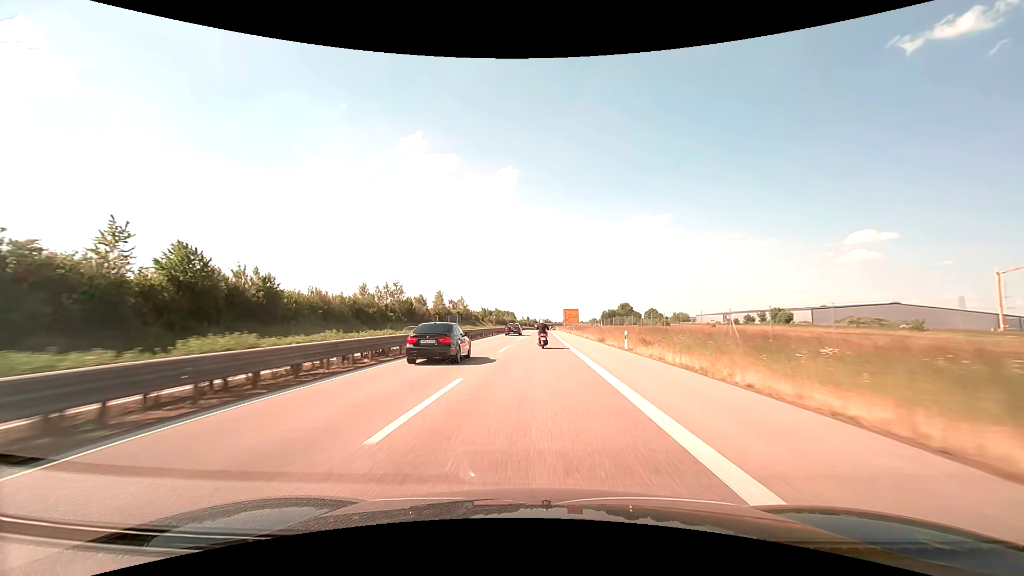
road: trunk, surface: asphalt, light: Day
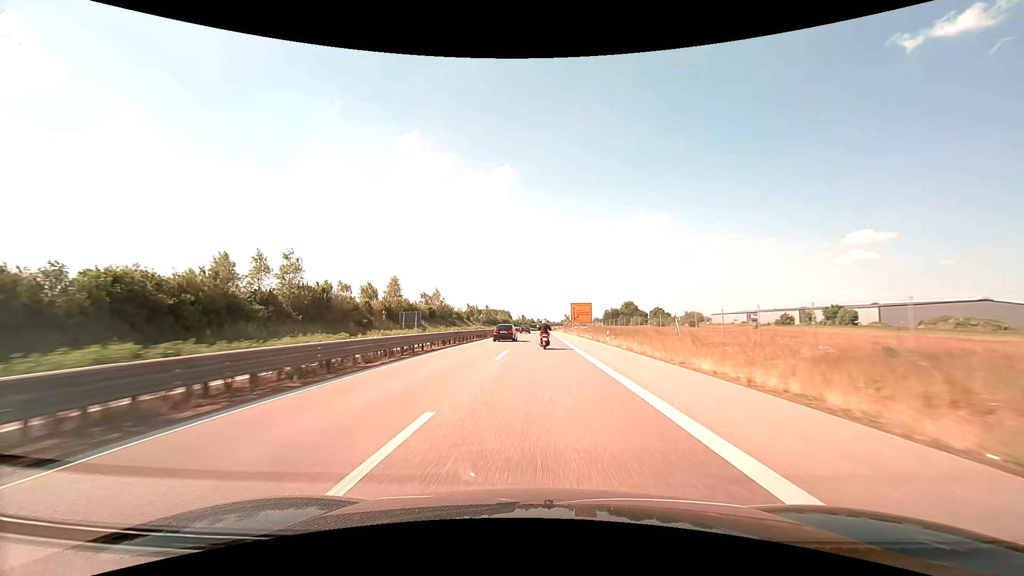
(-0.1, +40.6) m; 0°
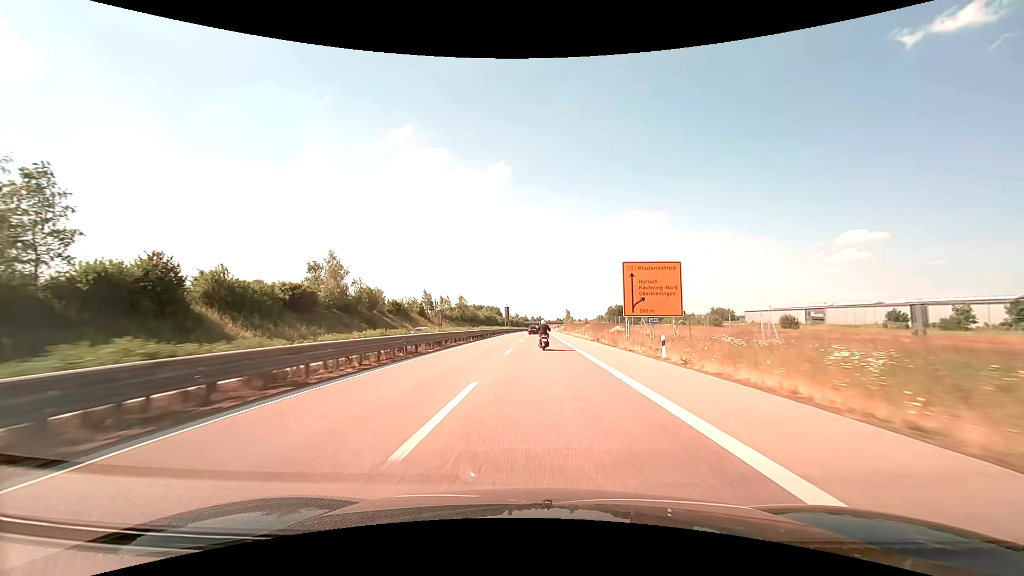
(+0.3, +67.7) m; +1°
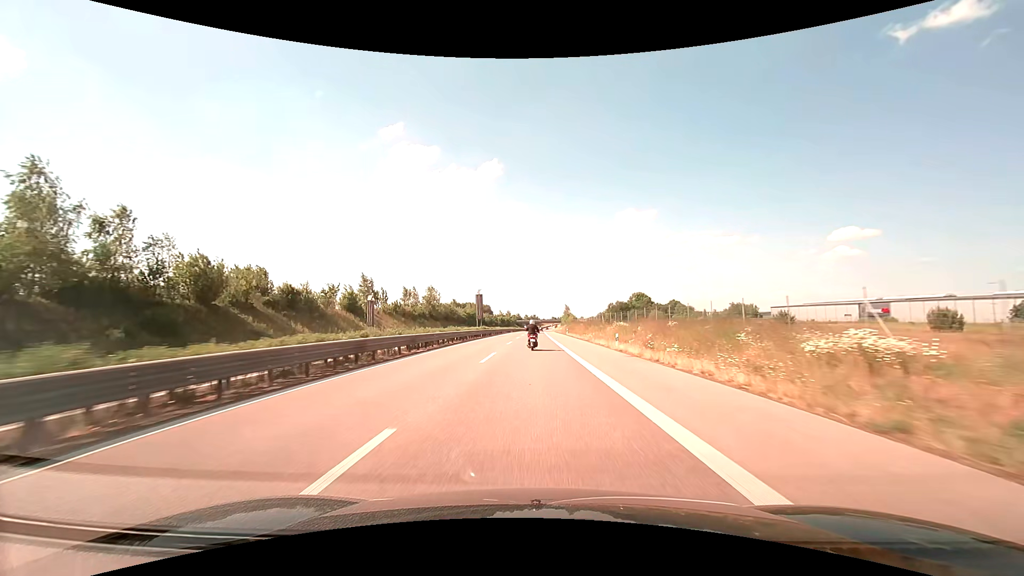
(+0.4, +40.8) m; +1°
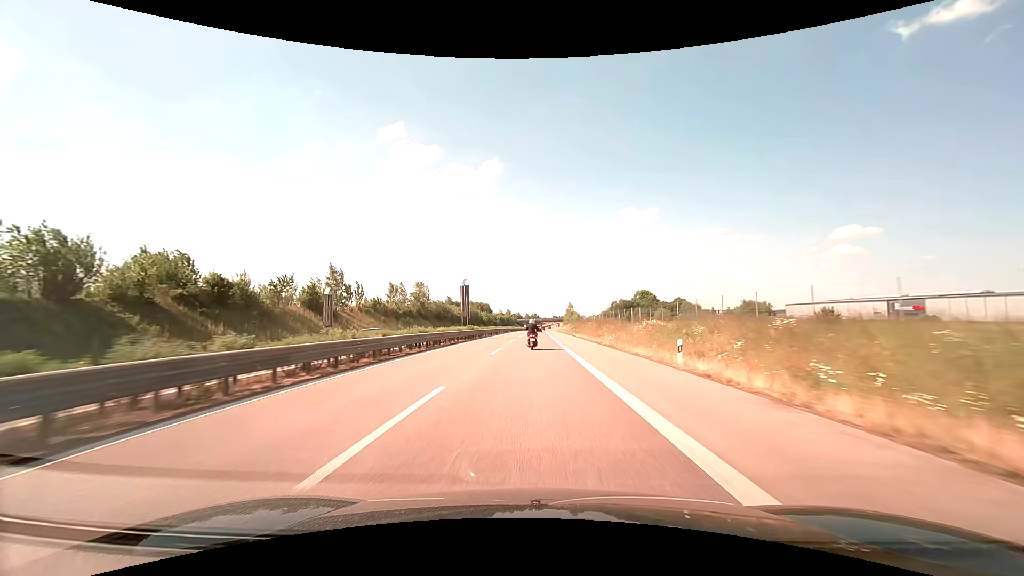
(0.0, +13.6) m; 0°
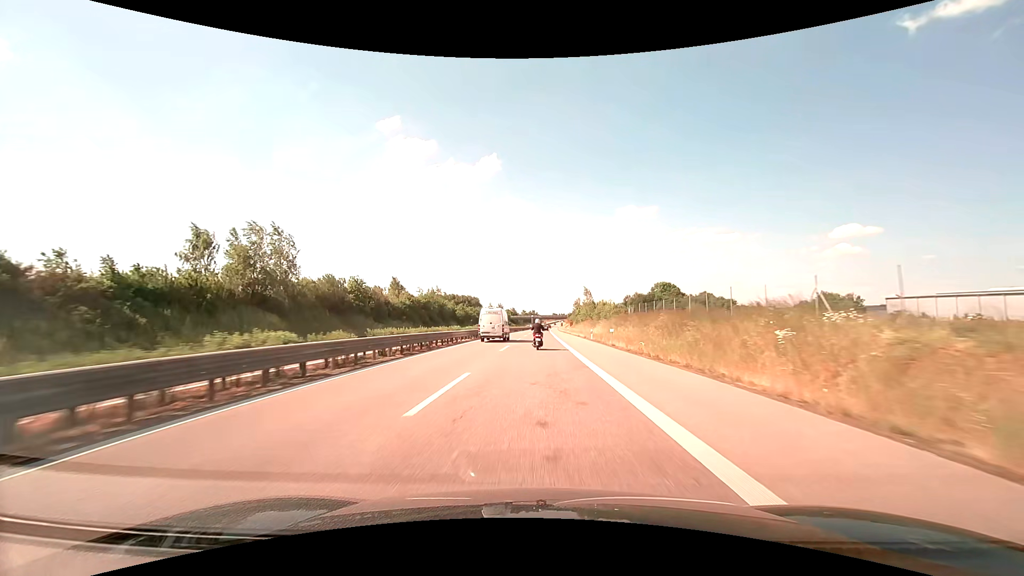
(-0.2, +68.7) m; 0°
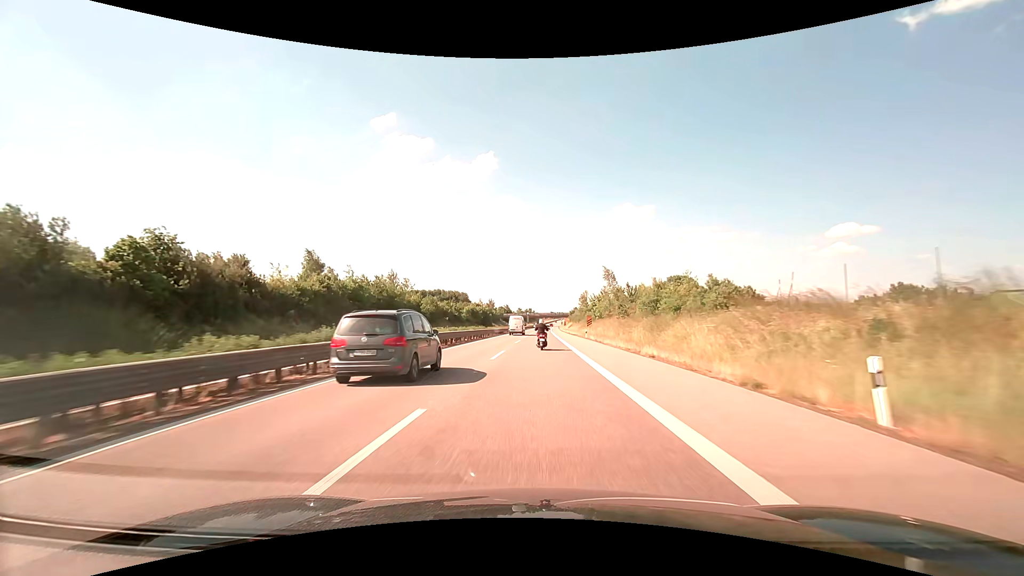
(0.0, +41.6) m; 0°
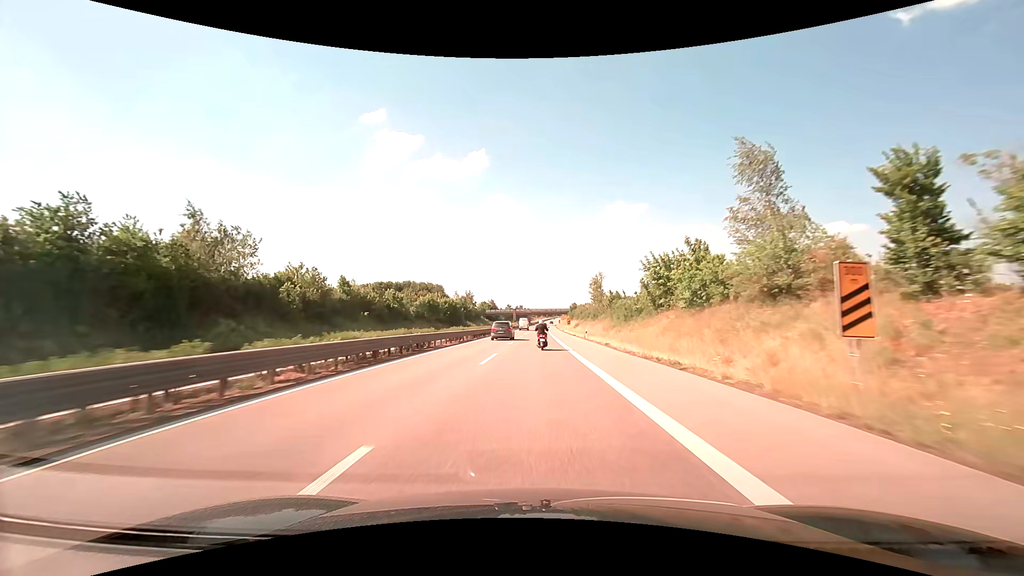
(+0.5, +55.9) m; +1°
(0, +10) (0, +20) (0, +30) (0, +40) (0, +50) (0, +60) (0, +70) (0, +80) (+1, +90) (+1, +100) m
